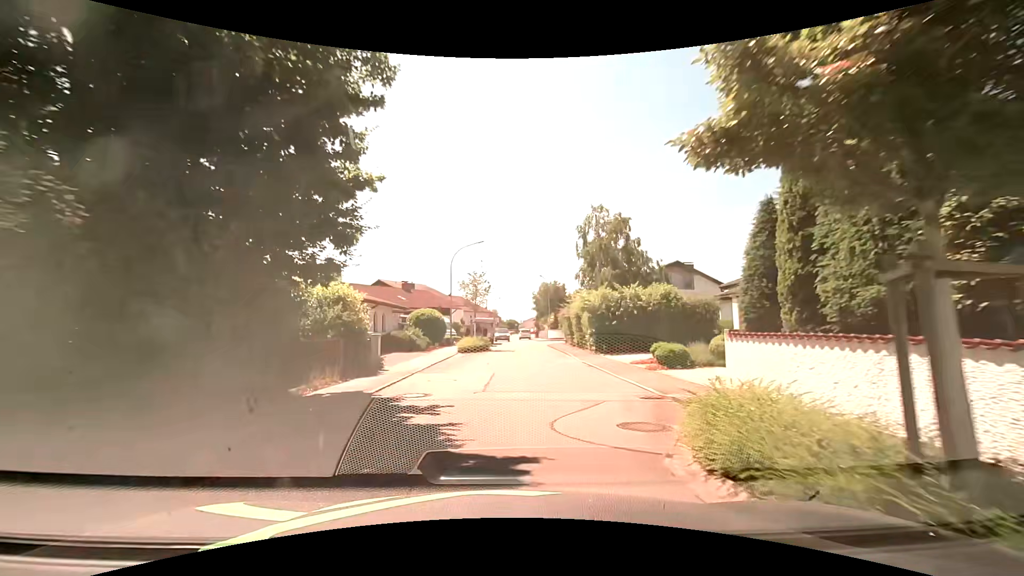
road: residential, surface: asphalt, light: Day
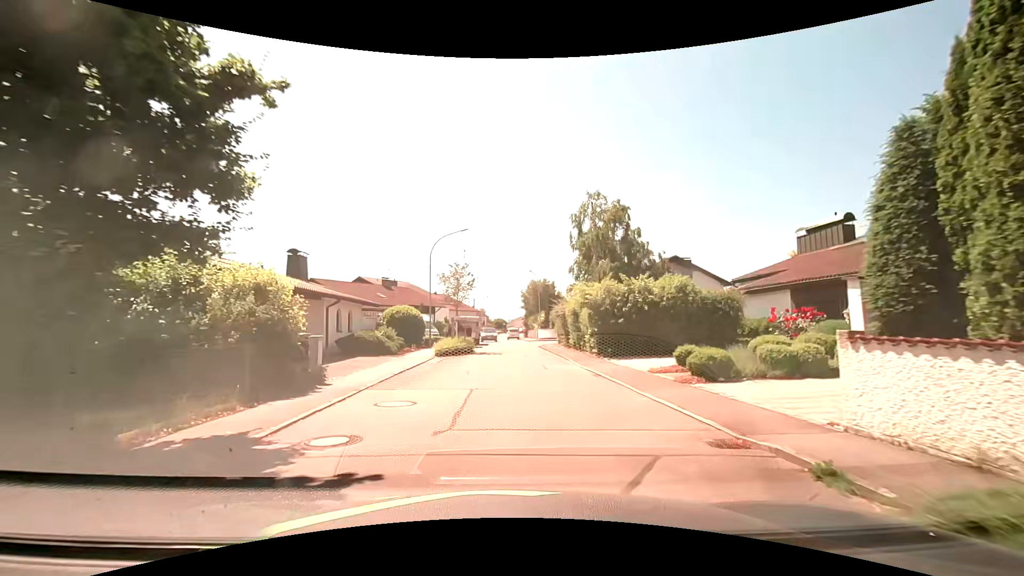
(0.0, +4.1) m; 0°
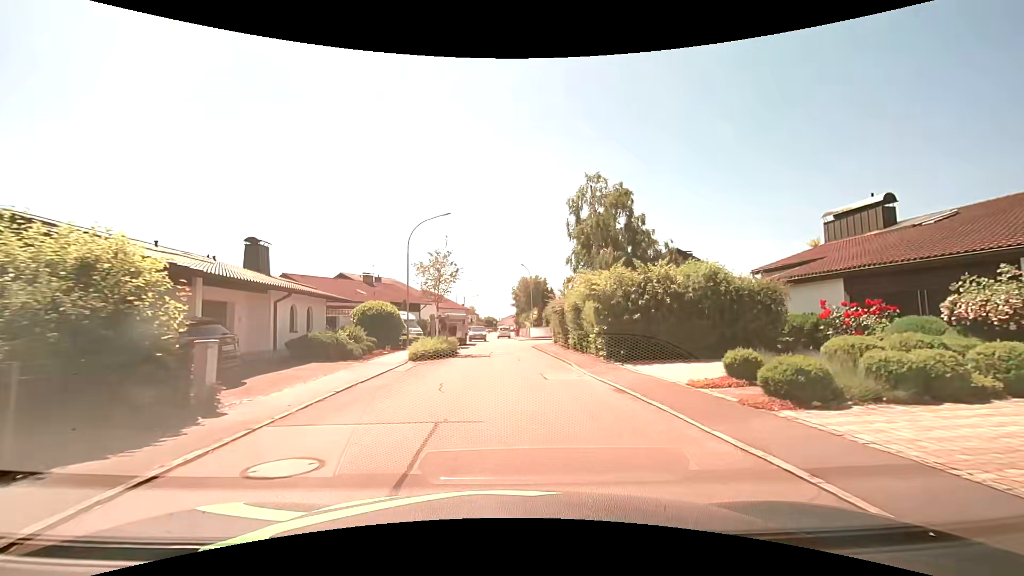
(+0.1, +4.1) m; +3°
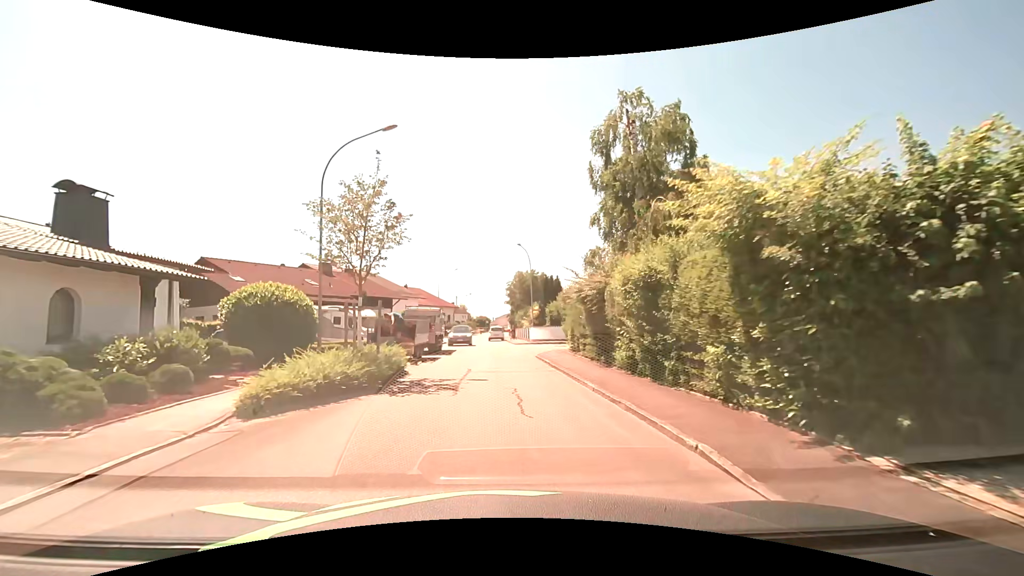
(0.0, +12.3) m; 0°
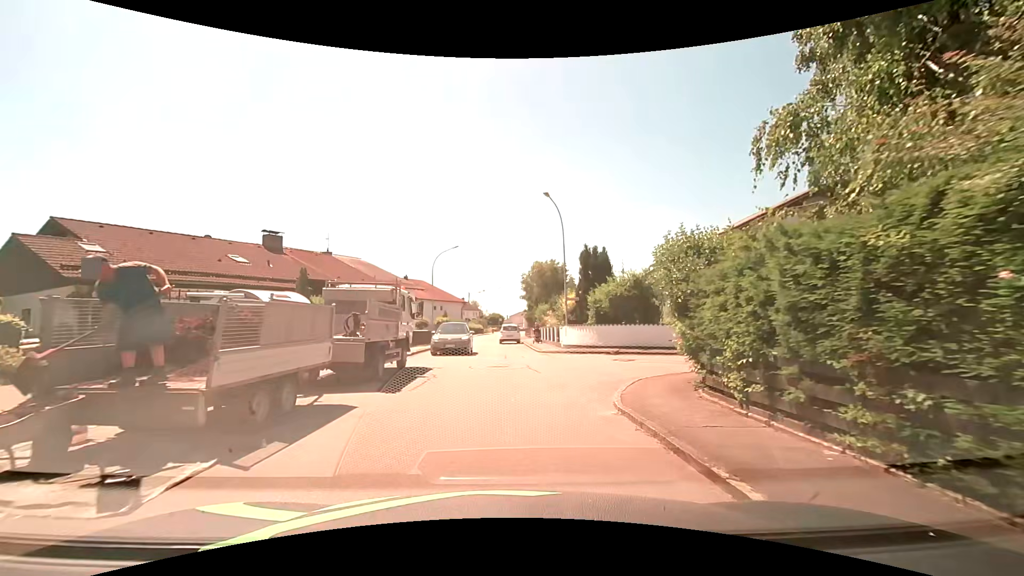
(-0.2, +14.2) m; -1°
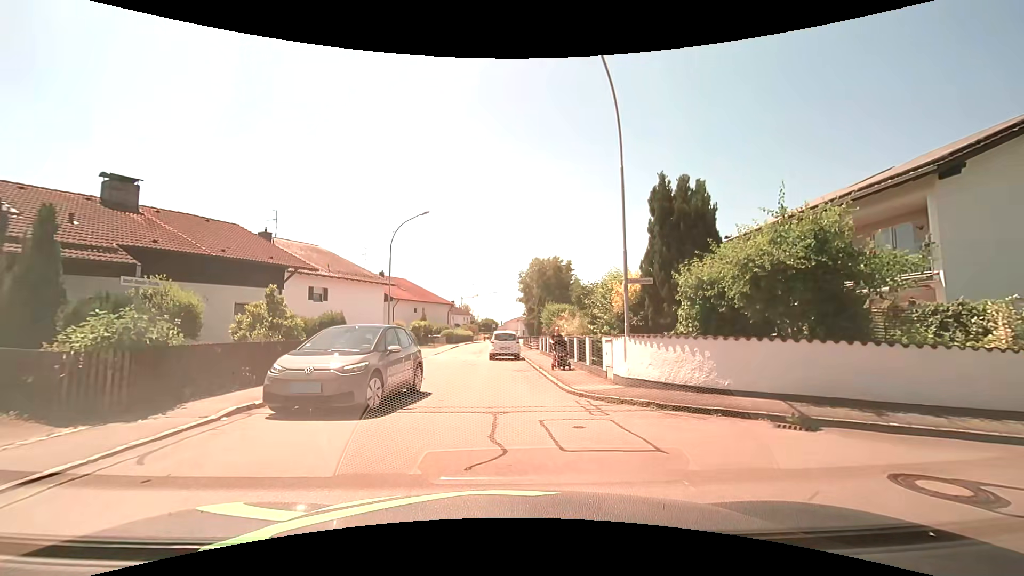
(-0.1, +13.6) m; +1°
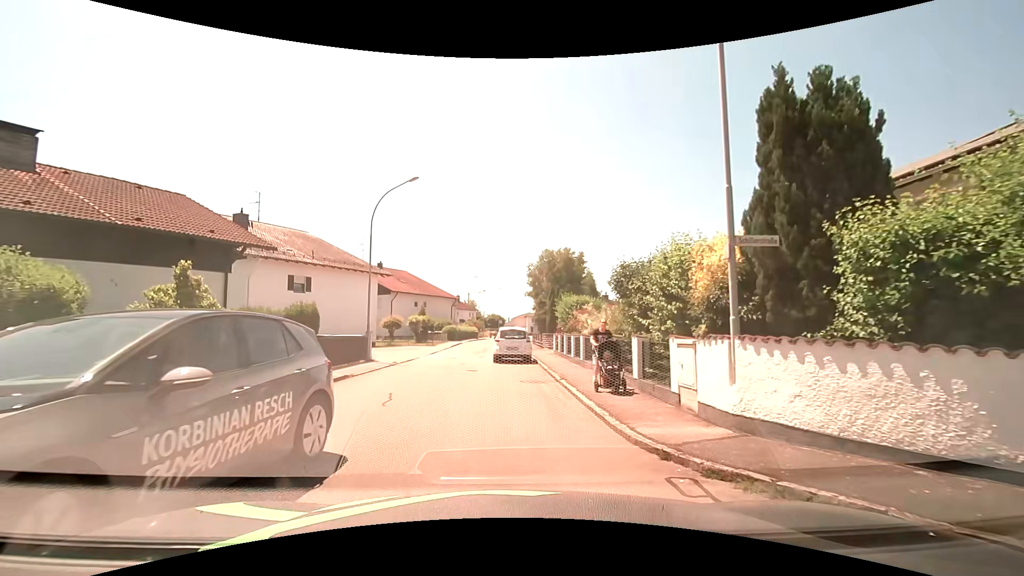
(-0.1, +5.5) m; -1°
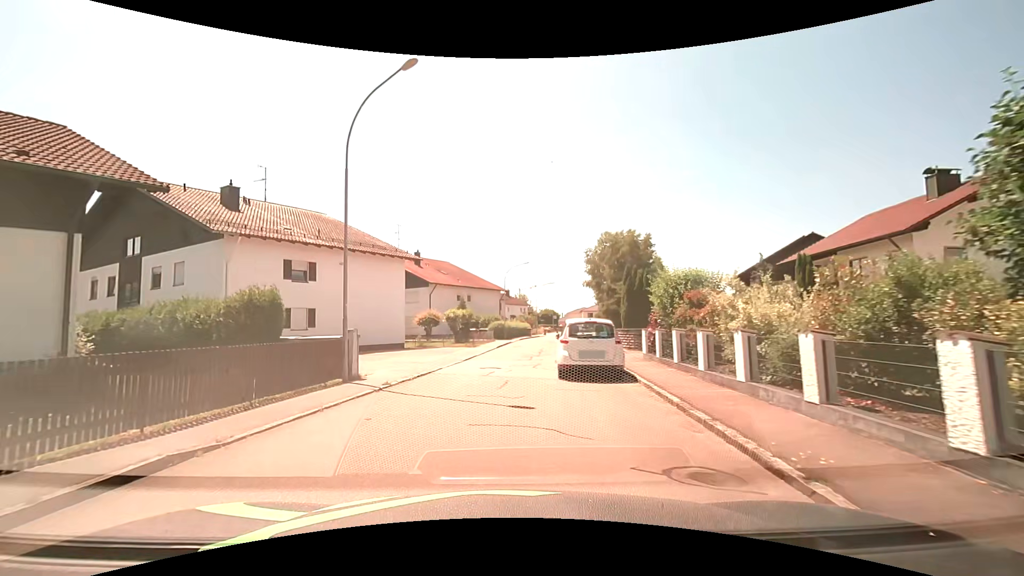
(-0.3, +9.6) m; -4°
(-1, +10) (-1, +20) (0, +30) (+2, +40) (+3, +50) (+5, +59) (+6, +69) (+8, +79) (+10, +89) (+11, +99) m
